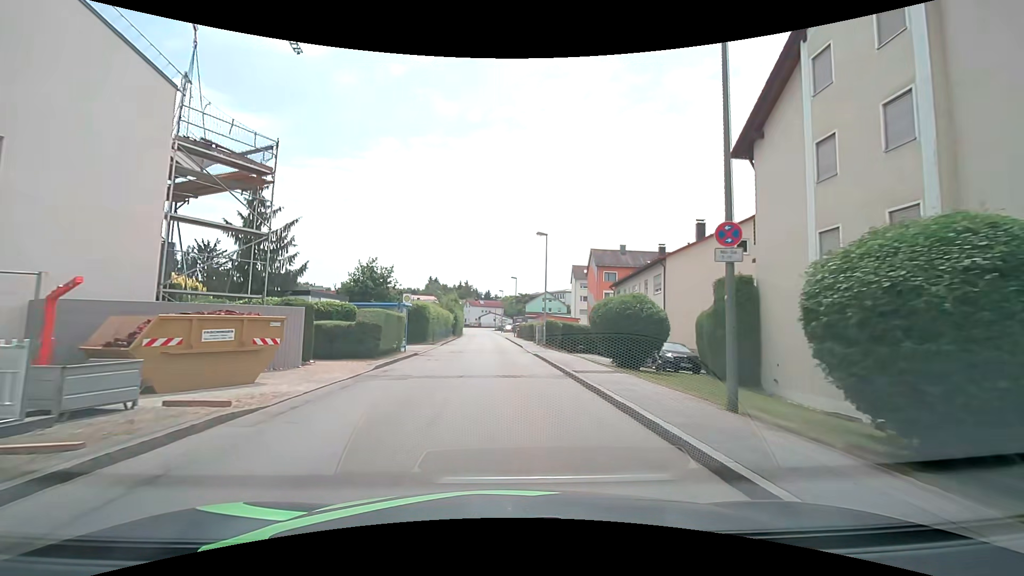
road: unclassified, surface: asphalt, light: Day
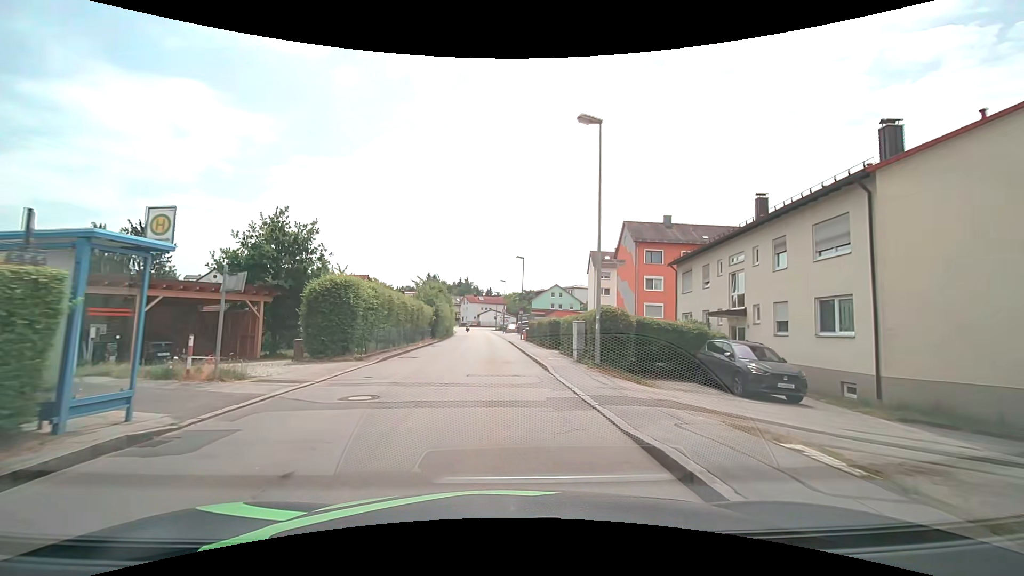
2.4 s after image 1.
(-0.2, +19.6) m; 0°
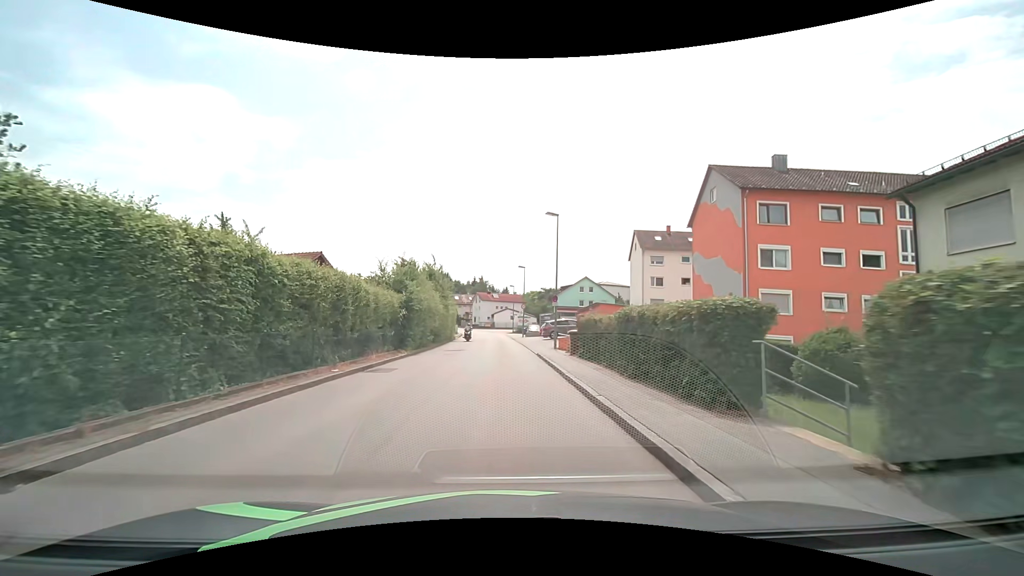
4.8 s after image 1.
(-0.4, +19.6) m; -2°
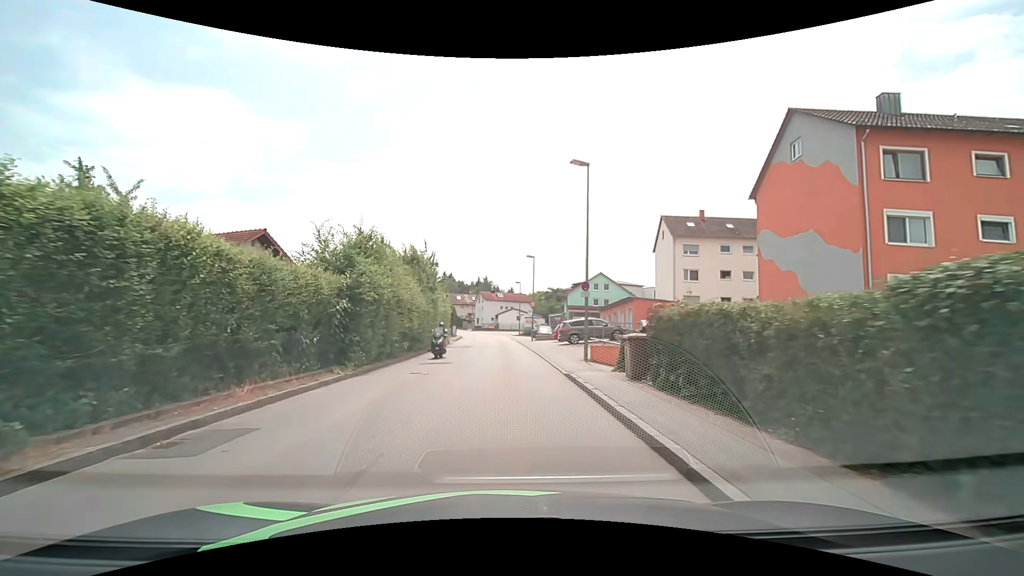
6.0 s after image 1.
(0.0, +9.8) m; -1°
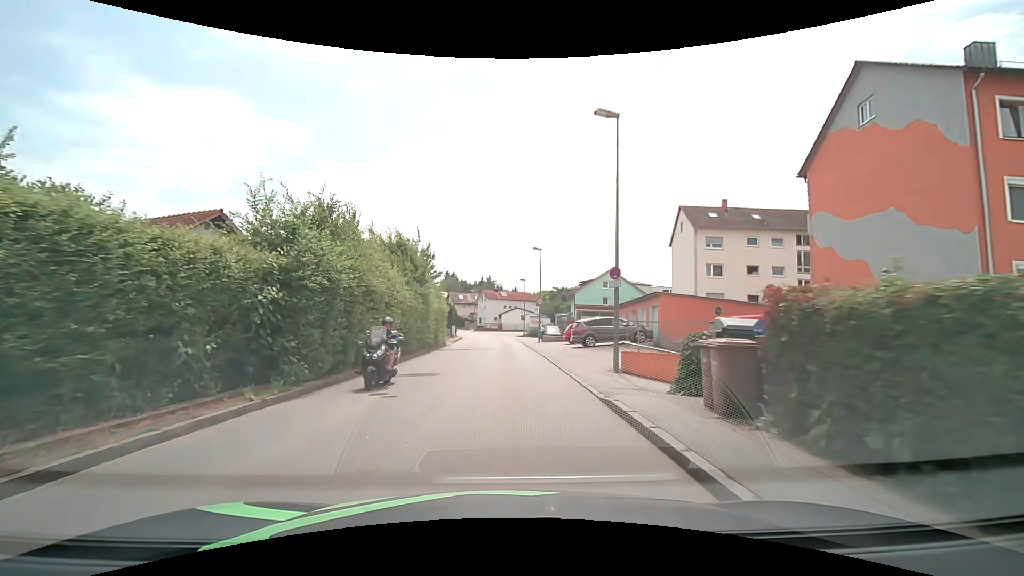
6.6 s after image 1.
(0.0, +4.9) m; 0°
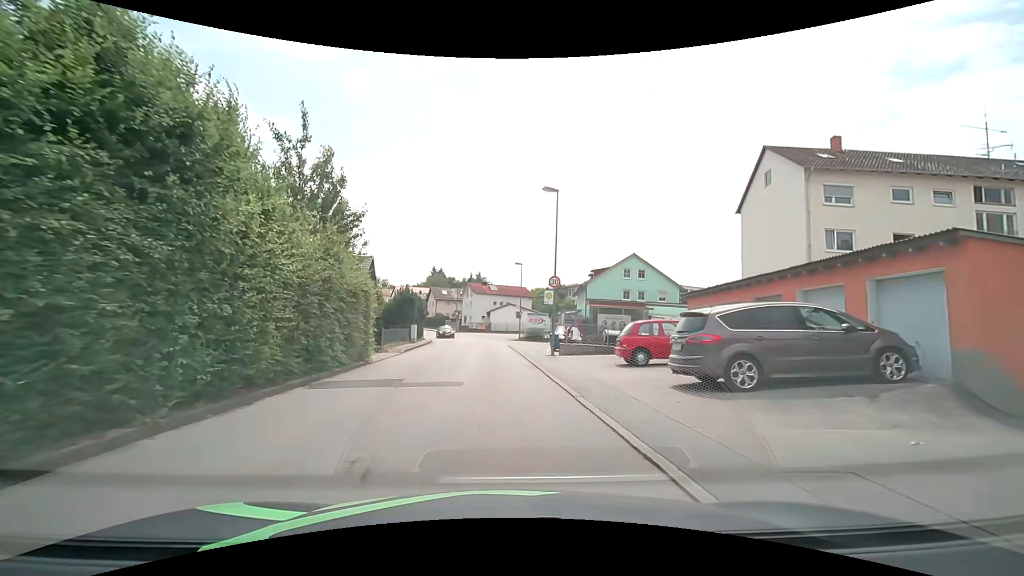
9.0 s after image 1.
(0.0, +19.1) m; 0°
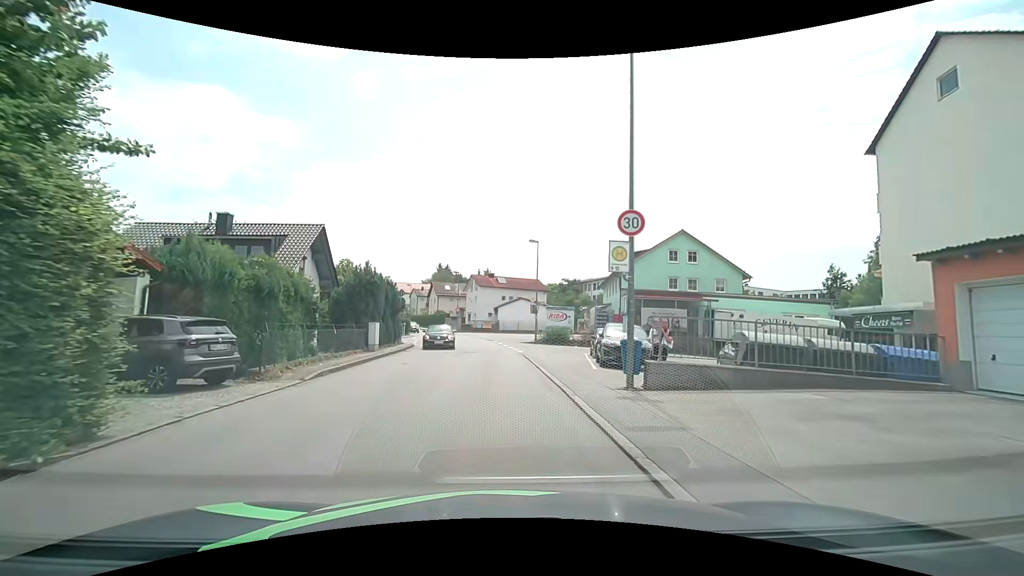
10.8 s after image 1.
(0.0, +13.4) m; -1°
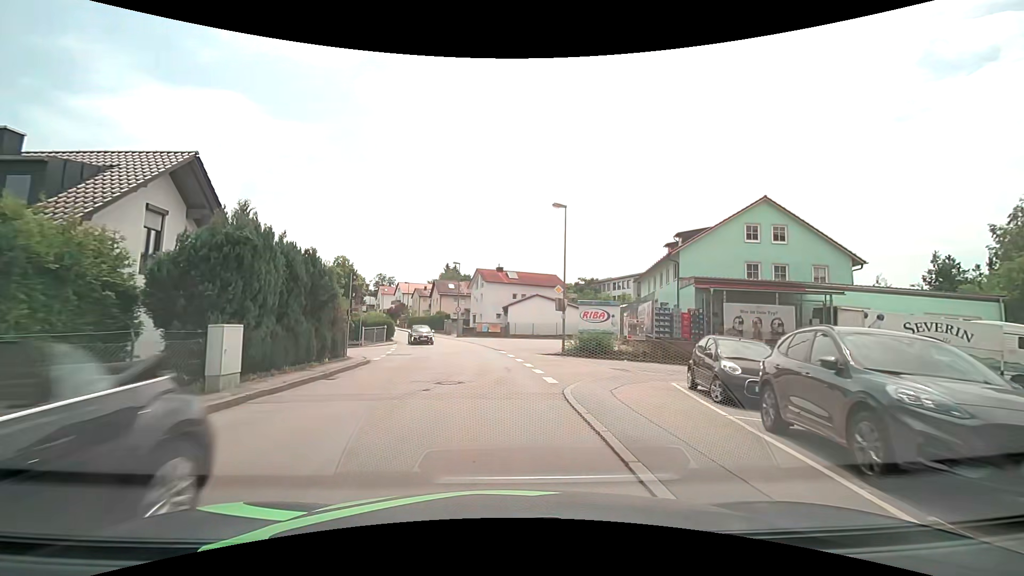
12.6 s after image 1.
(-0.1, +12.9) m; -1°
(0, +10) (-1, +20) (-2, +30) (-3, +40) (-6, +49) (-9, +59) (-13, +68) (-16, +78) (-20, +87) (-23, +96) m
